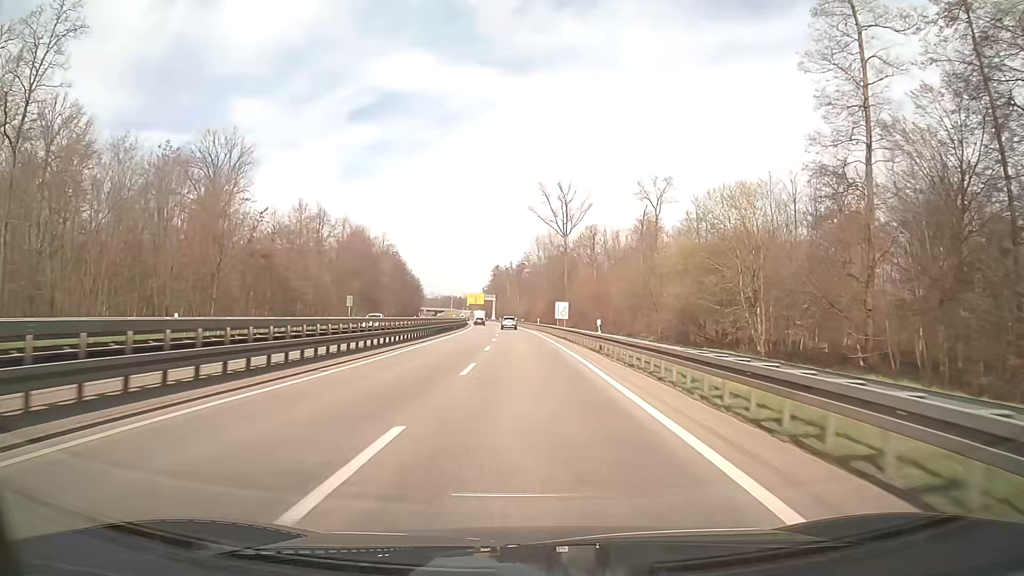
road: trunk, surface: asphalt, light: Day
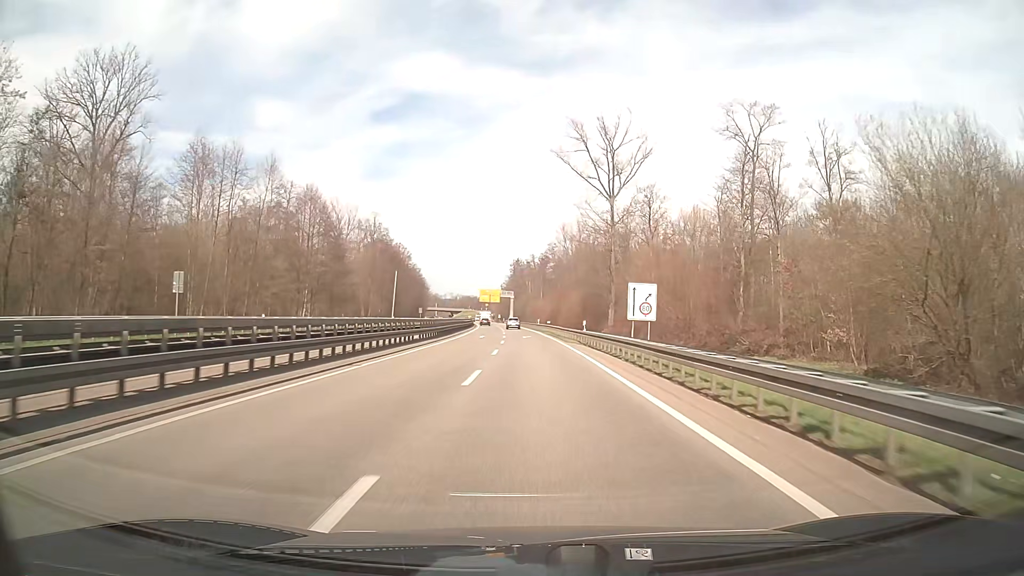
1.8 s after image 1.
(-0.7, +38.1) m; -2°
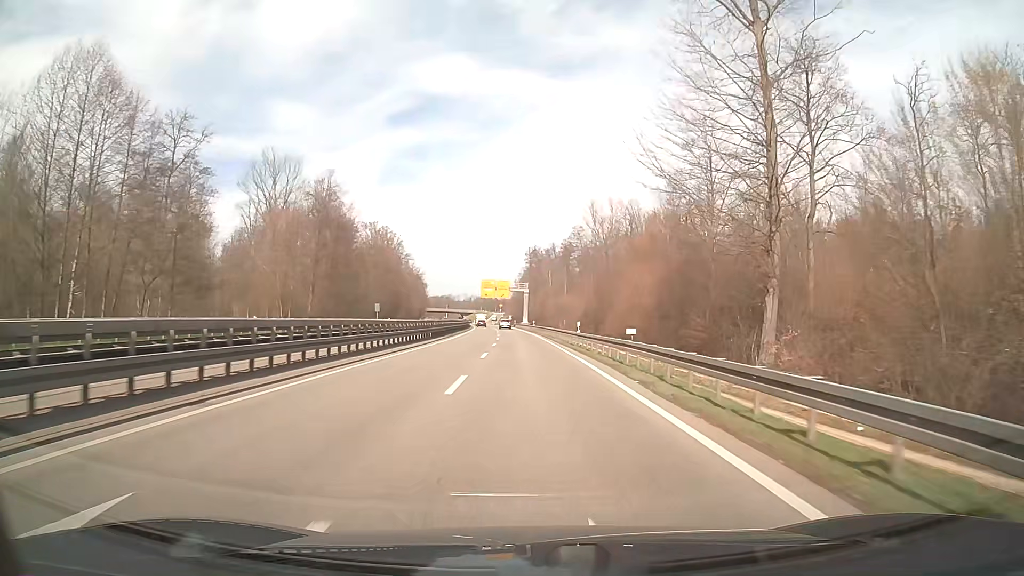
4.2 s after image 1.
(-0.4, +49.1) m; -1°
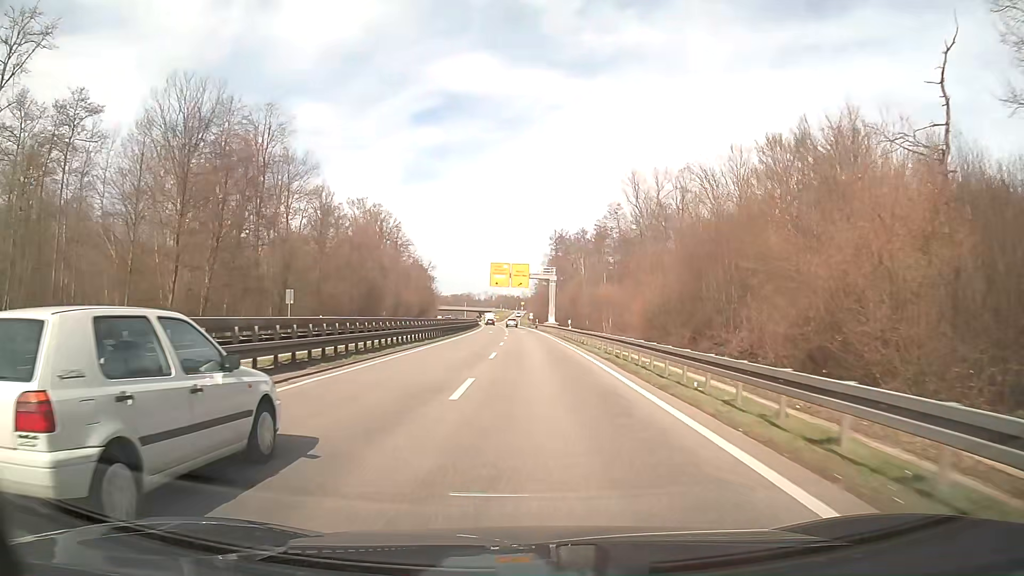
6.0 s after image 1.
(-0.7, +36.7) m; -2°
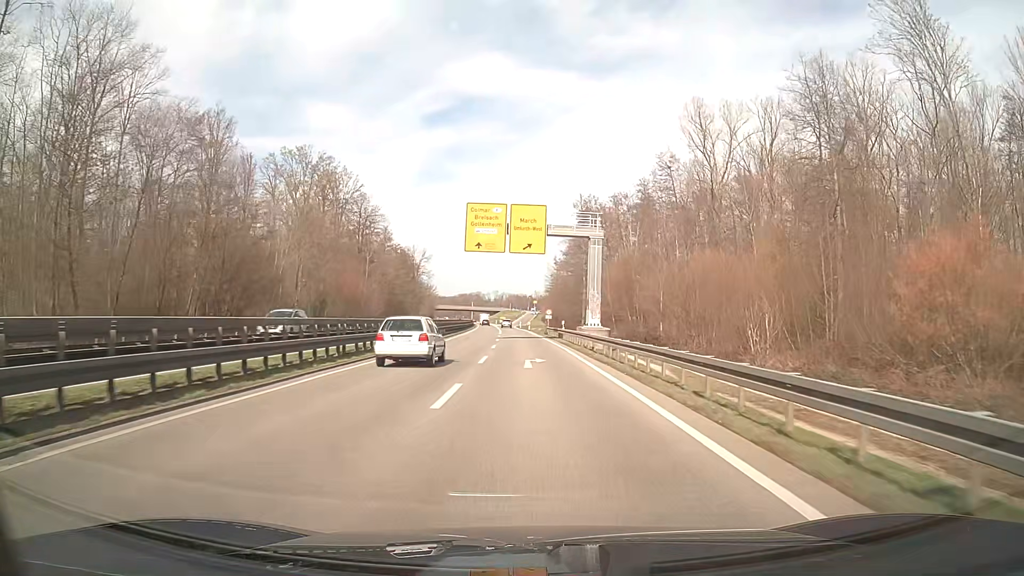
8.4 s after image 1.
(-0.4, +48.6) m; -1°
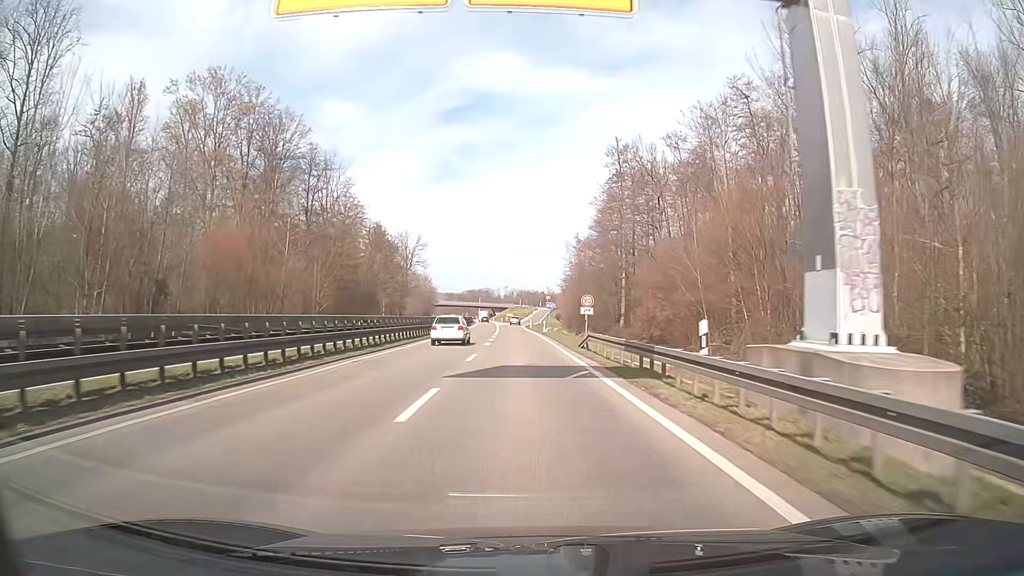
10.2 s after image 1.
(-0.1, +35.4) m; -1°
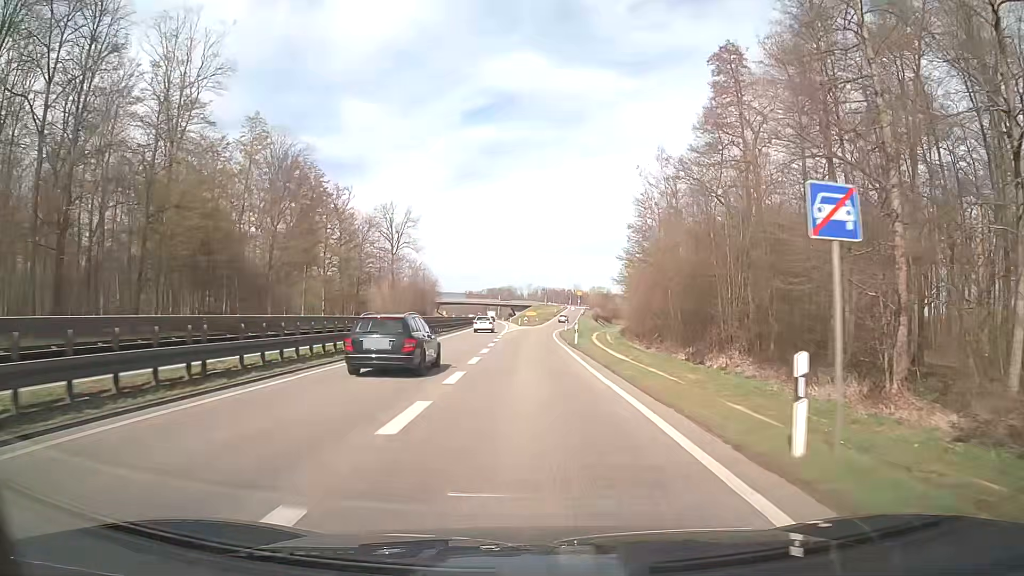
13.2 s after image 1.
(-0.8, +54.9) m; -2°
